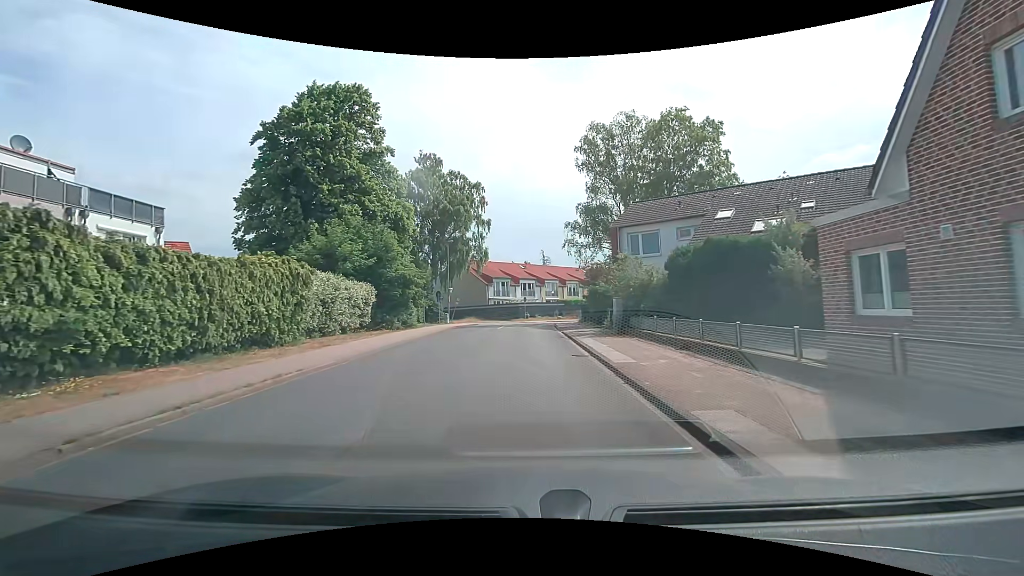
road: unclassified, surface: asphalt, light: Day
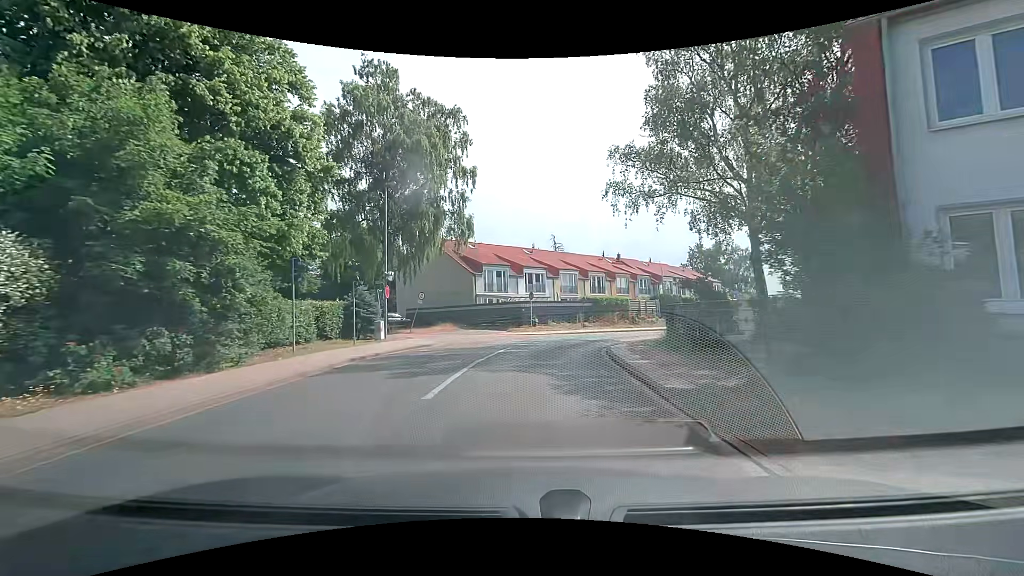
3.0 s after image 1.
(-0.2, +22.4) m; -1°
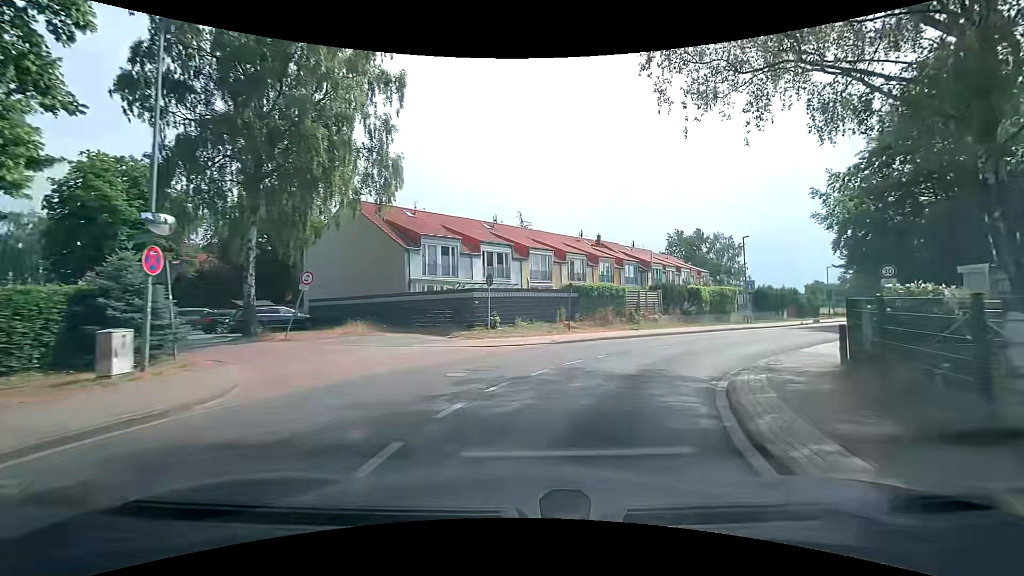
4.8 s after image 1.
(+0.2, +13.4) m; +4°
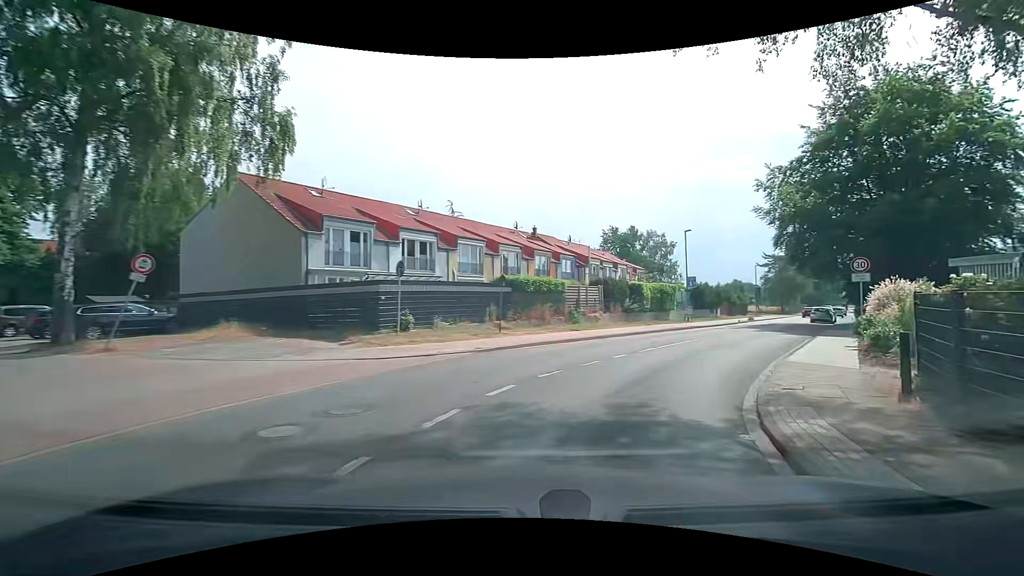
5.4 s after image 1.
(+0.2, +4.5) m; +6°
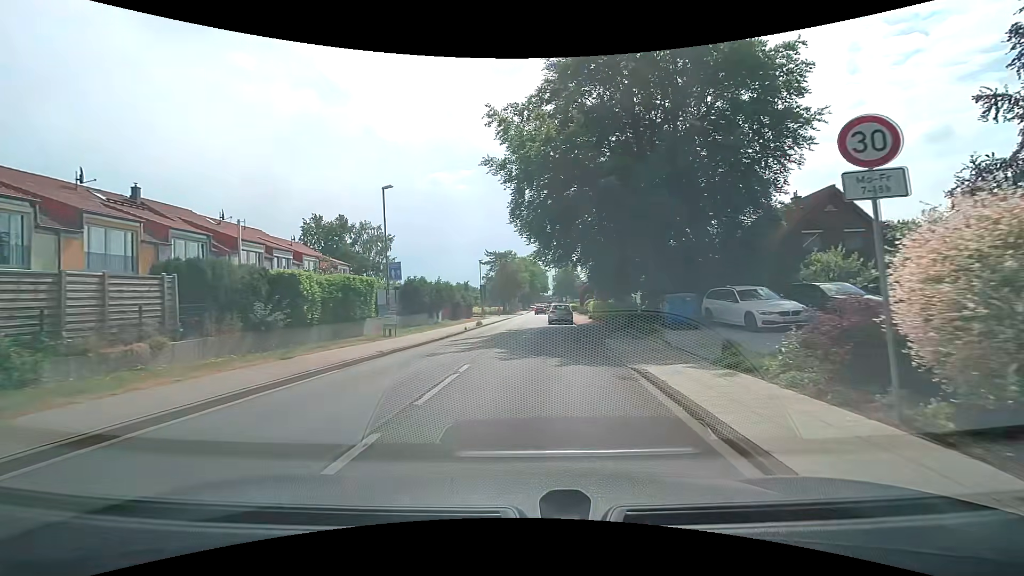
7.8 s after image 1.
(+6.0, +16.9) m; +31°
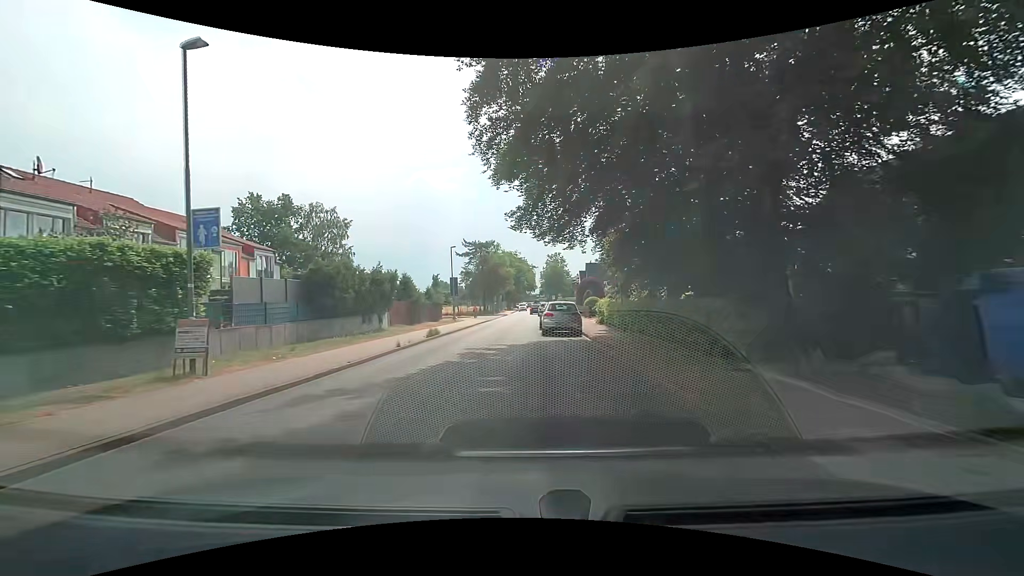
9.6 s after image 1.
(+0.2, +13.7) m; +1°
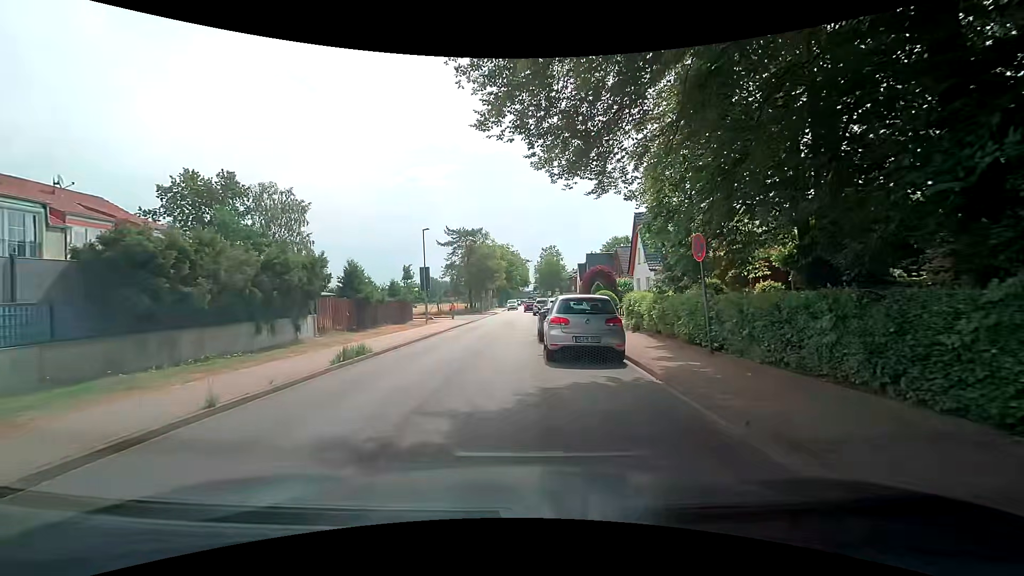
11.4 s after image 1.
(+0.1, +10.2) m; +3°
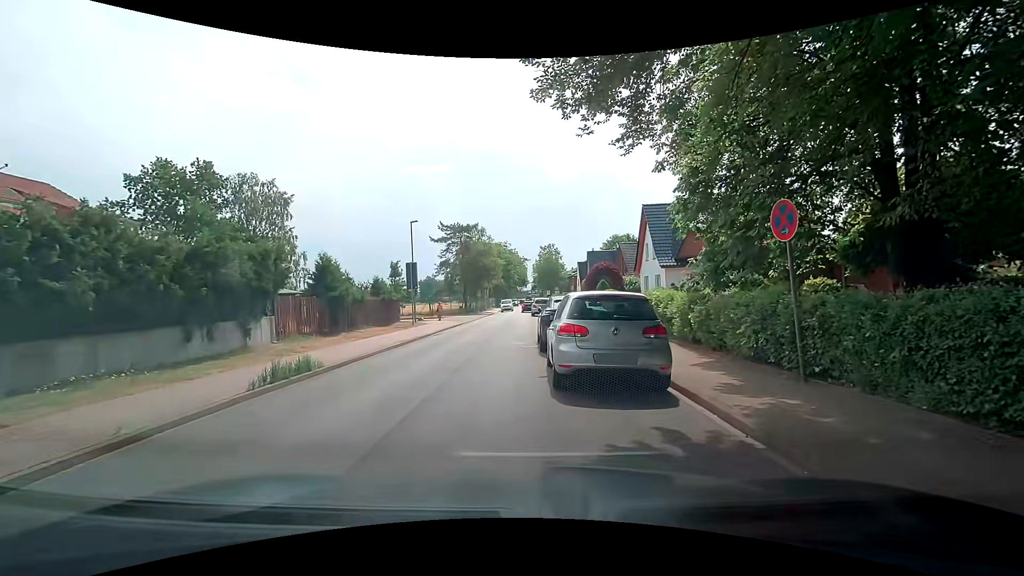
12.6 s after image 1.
(-0.1, +3.3) m; -2°
